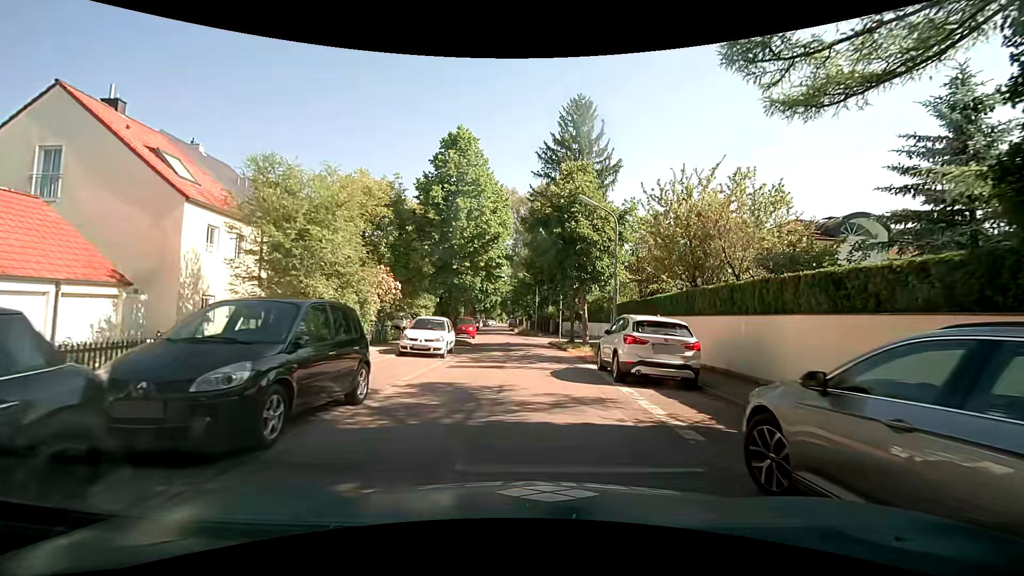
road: residential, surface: asphalt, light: Day
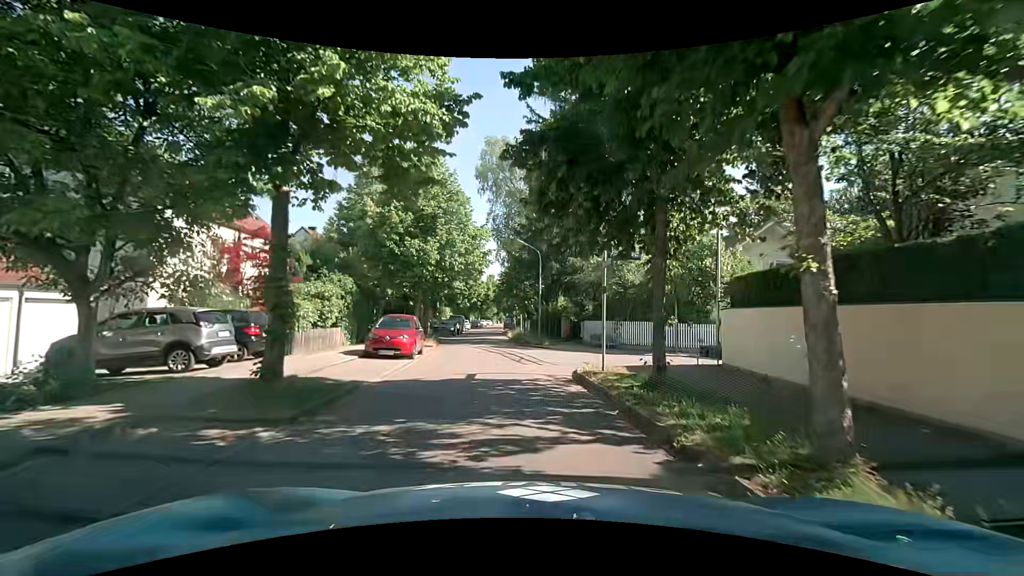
(+0.5, +19.3) m; +1°
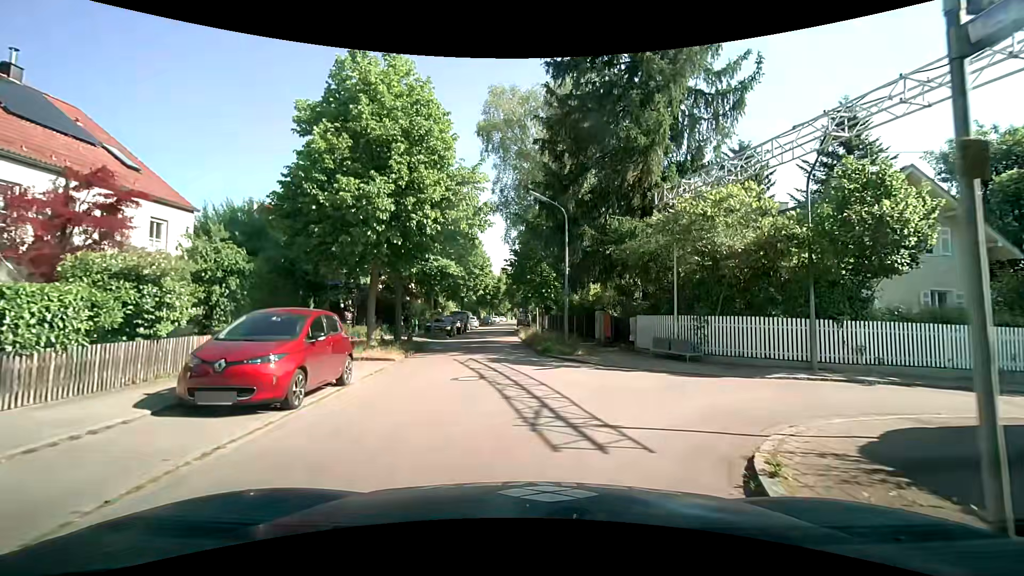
(-0.1, +9.8) m; -2°
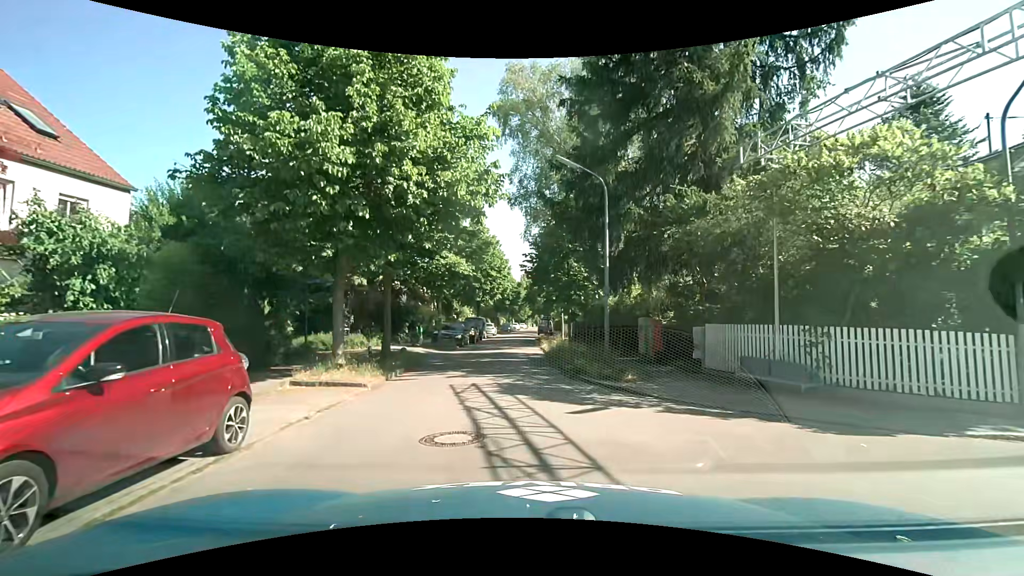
(-0.1, +4.8) m; -3°
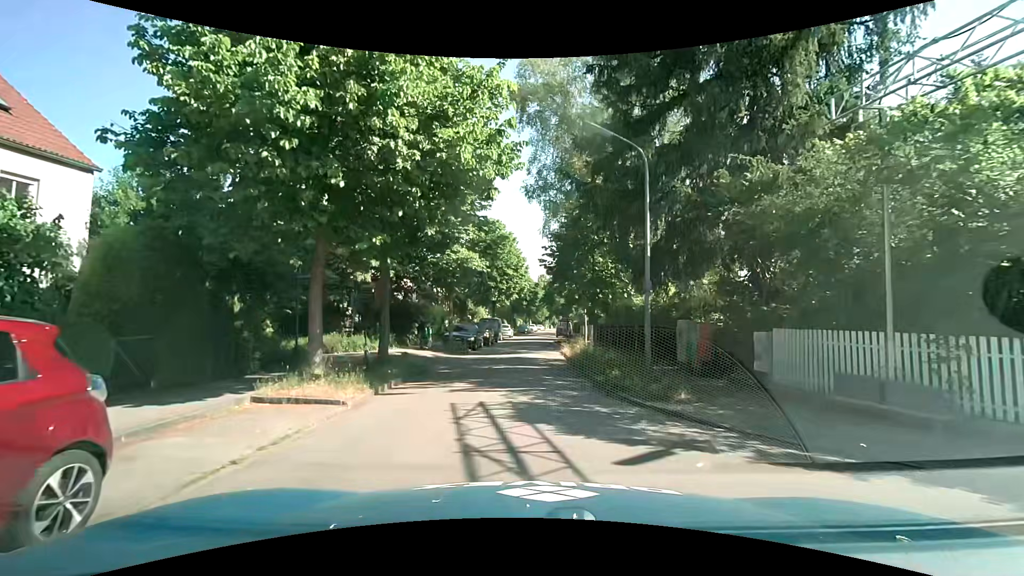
(0.0, +2.6) m; -1°
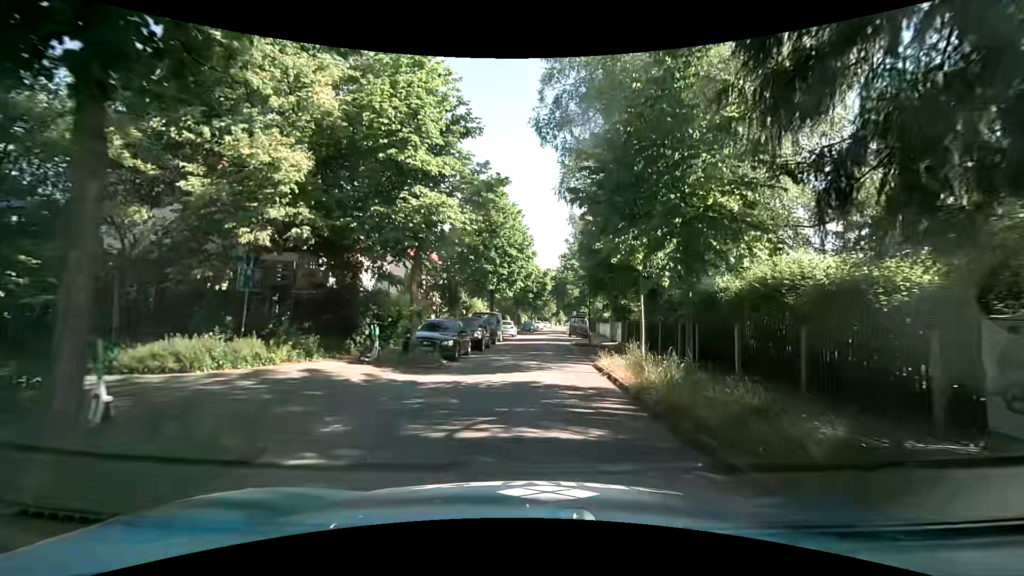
(-0.2, +10.7) m; 0°
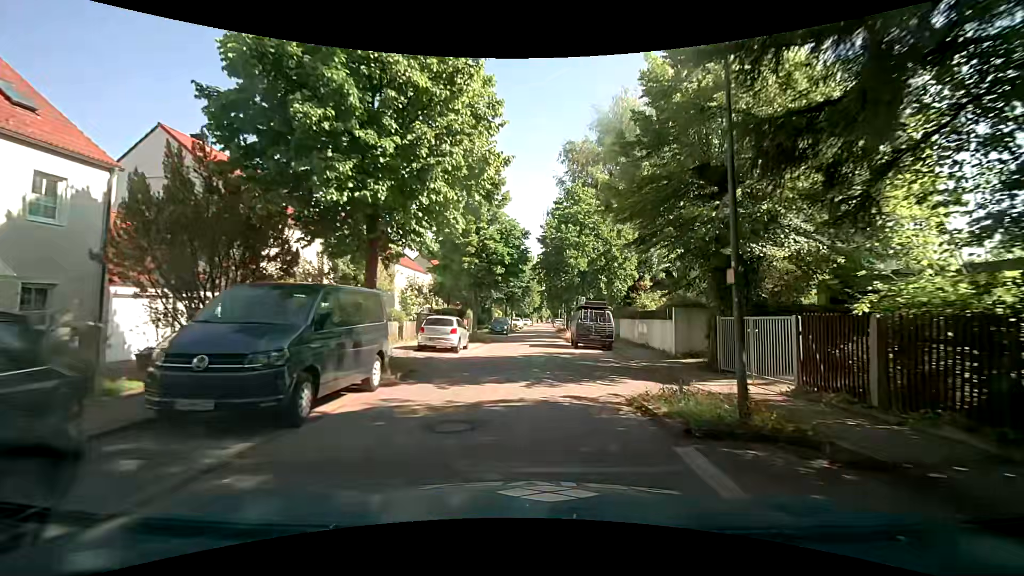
(+0.4, +24.1) m; +2°
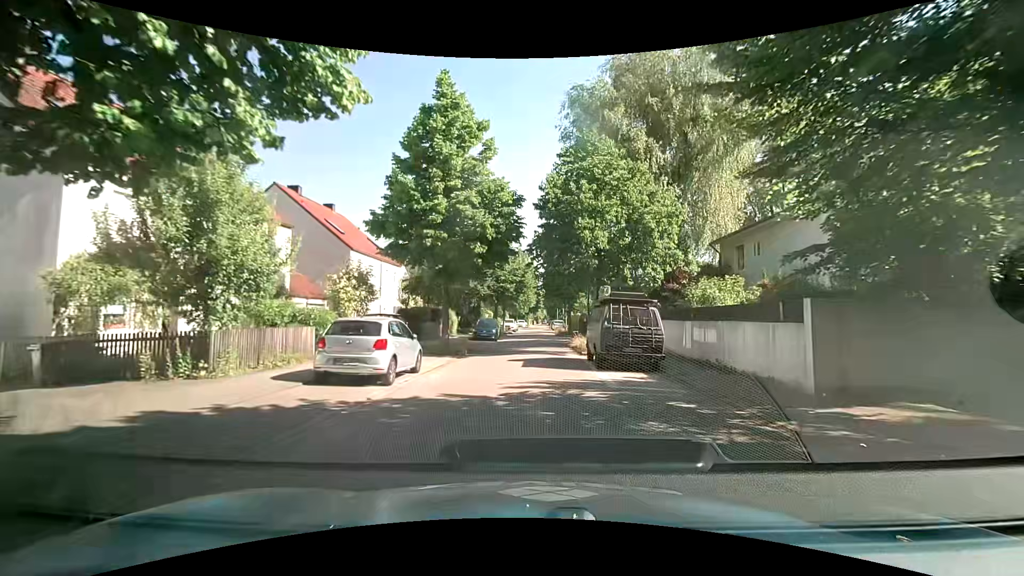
(0.0, +9.2) m; 0°
